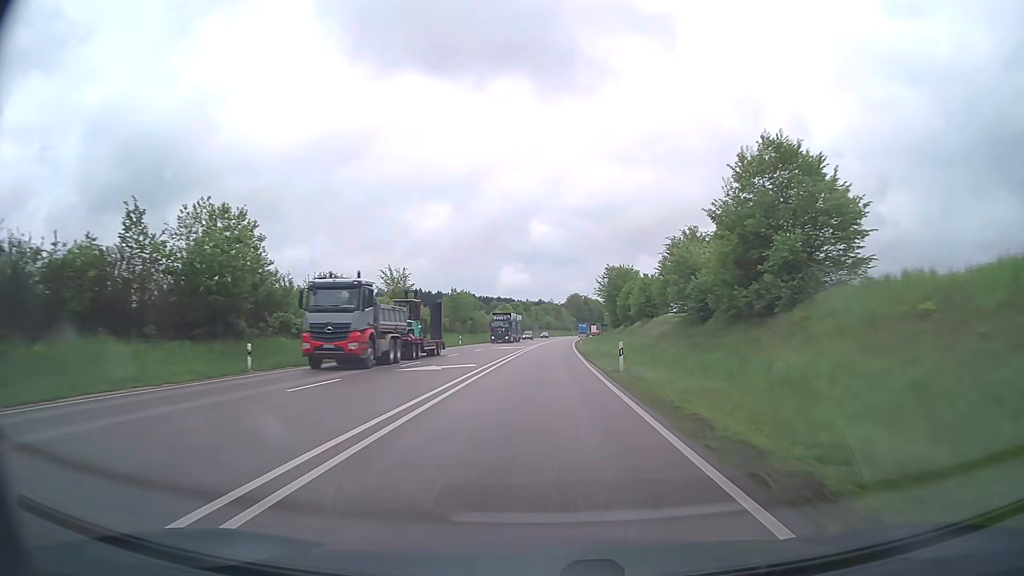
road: primary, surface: asphalt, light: Day
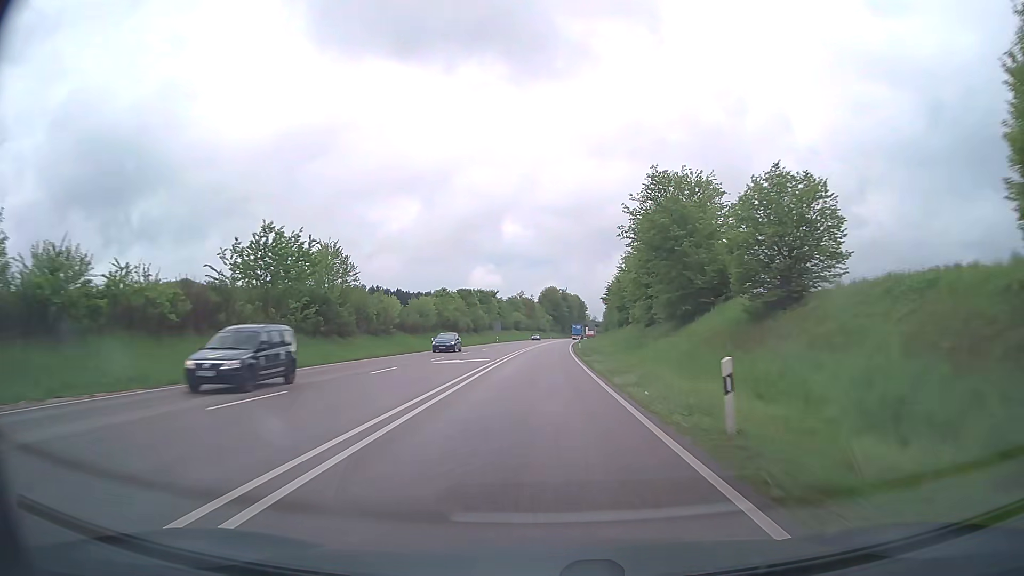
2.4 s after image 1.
(+1.2, +63.7) m; +2°
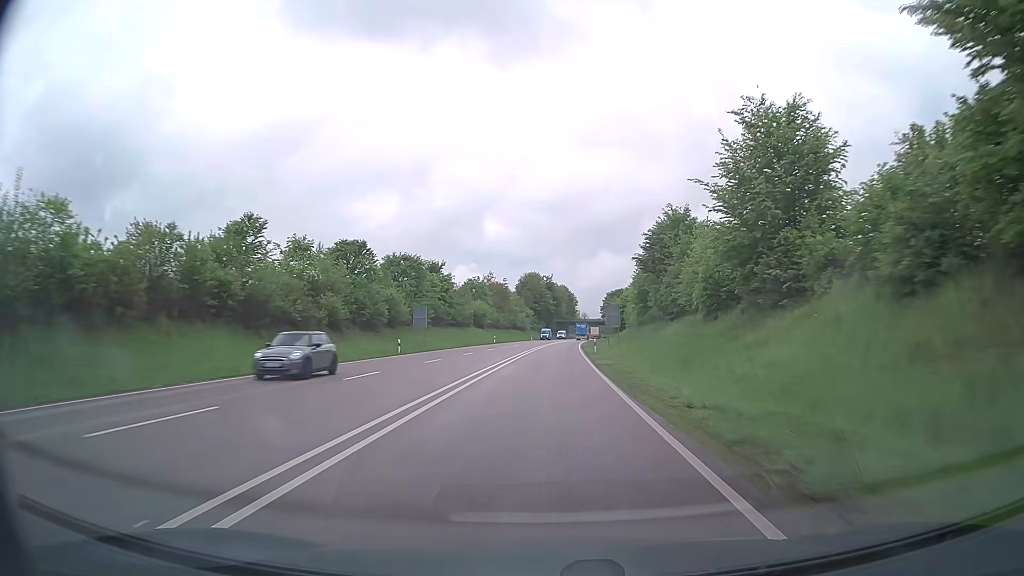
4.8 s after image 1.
(+1.0, +63.7) m; +2°
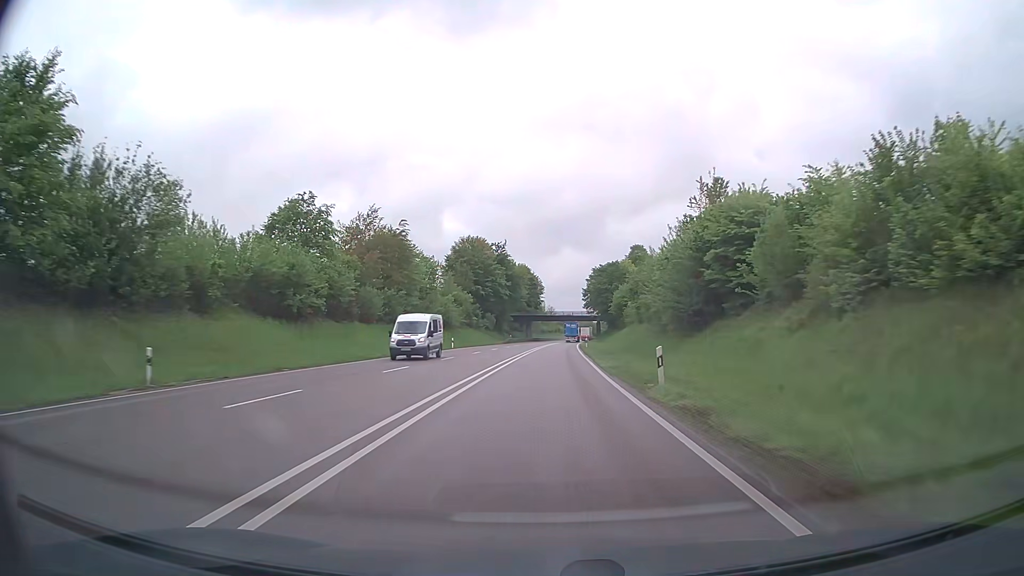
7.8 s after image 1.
(+2.4, +79.6) m; +3°
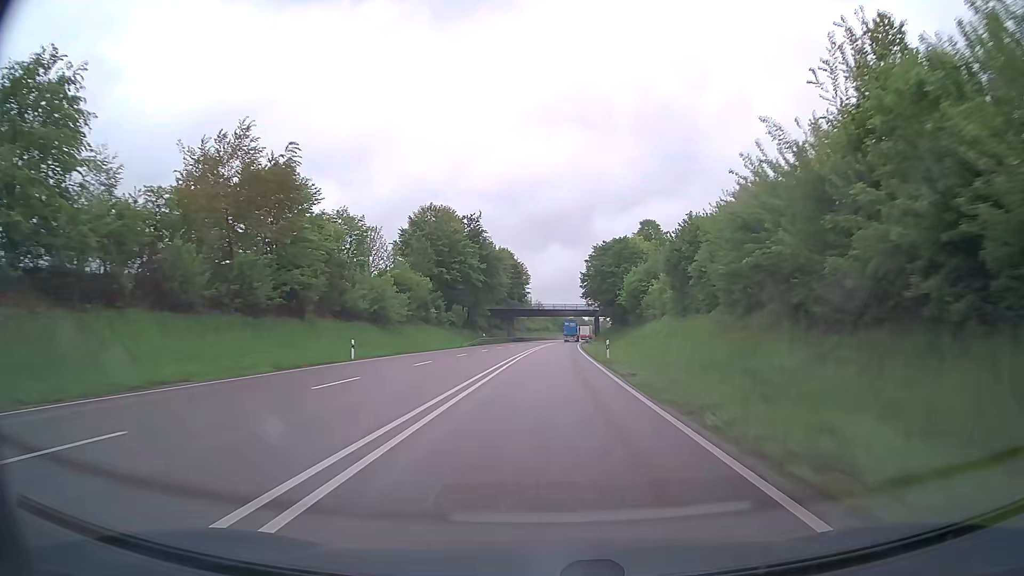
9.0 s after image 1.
(+0.3, +31.5) m; +1°
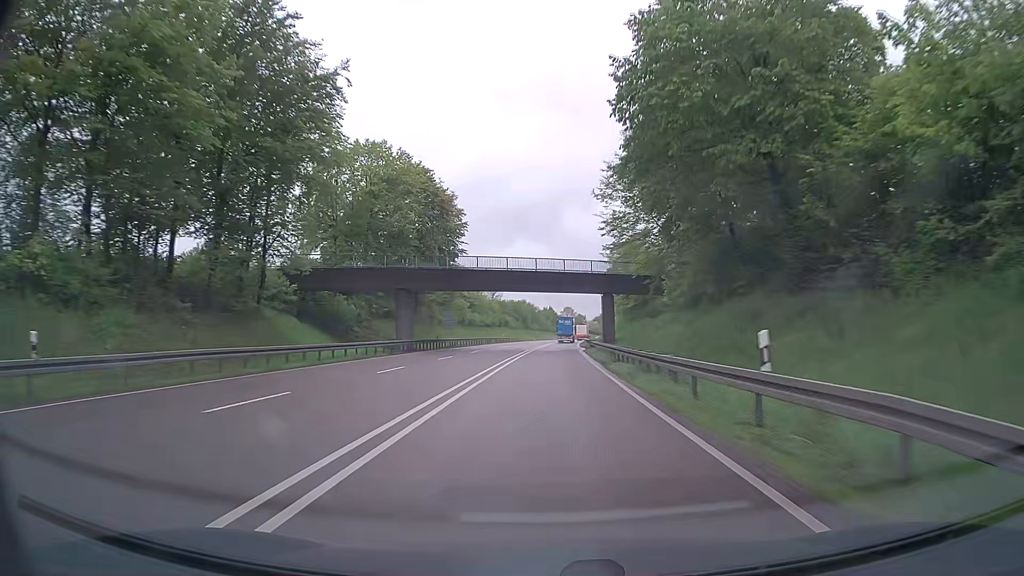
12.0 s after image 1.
(+2.1, +77.1) m; +3°
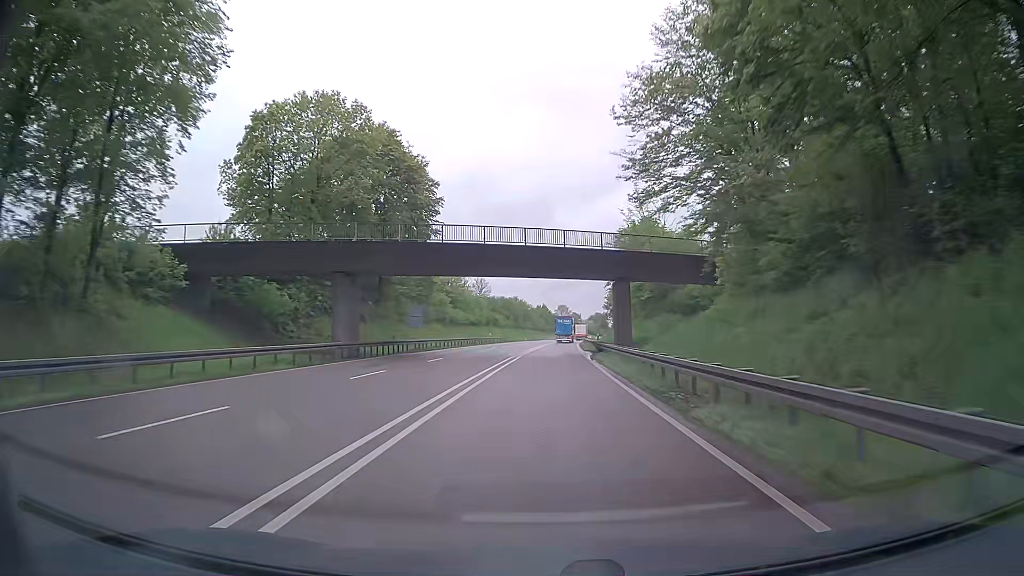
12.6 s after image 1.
(+0.1, +15.1) m; +1°
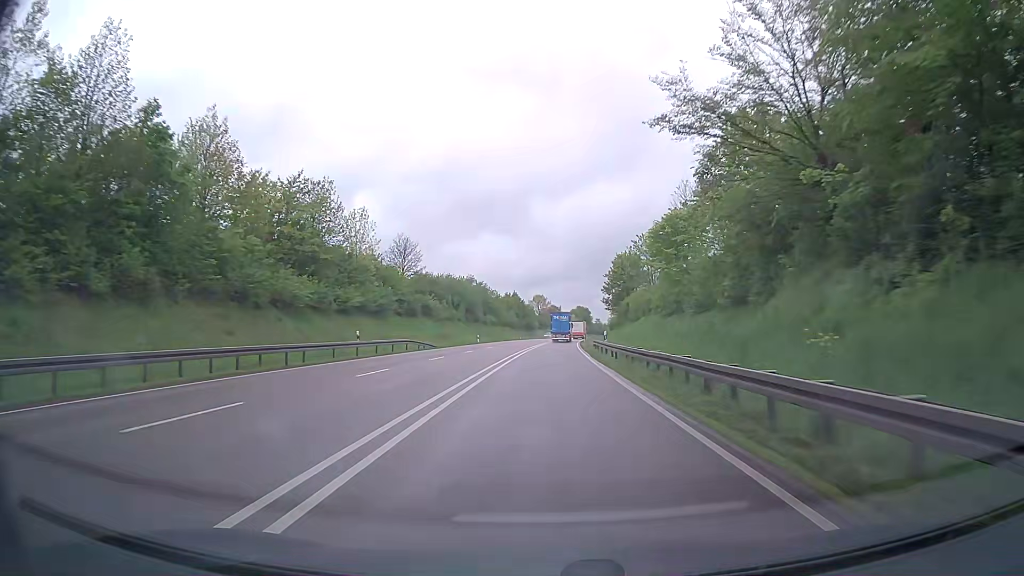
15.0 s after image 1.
(+1.3, +59.2) m; +2°
(0, +10) (0, +20) (0, +30) (0, +40) (+1, +50) (+1, +60) (+1, +70) (+2, +80) (+2, +90) (+3, +100) m
